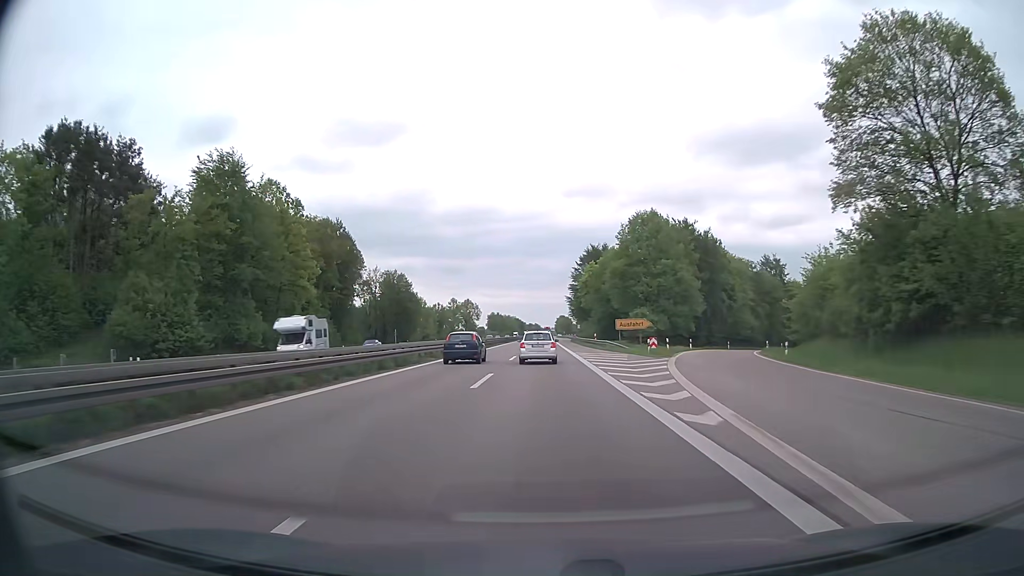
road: trunk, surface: asphalt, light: Day
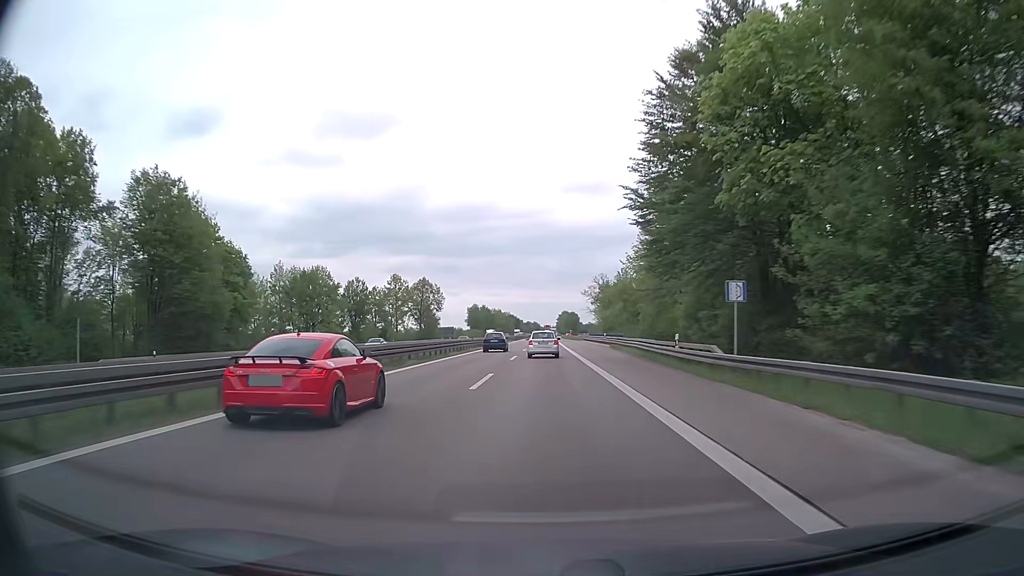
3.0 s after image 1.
(0.0, +91.0) m; 0°
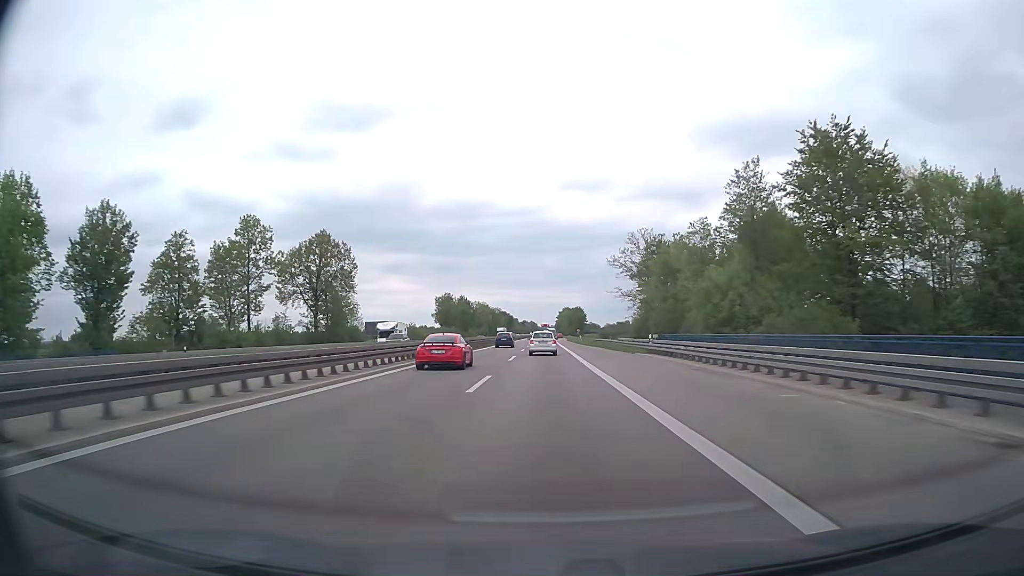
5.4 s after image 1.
(-0.1, +72.9) m; 0°
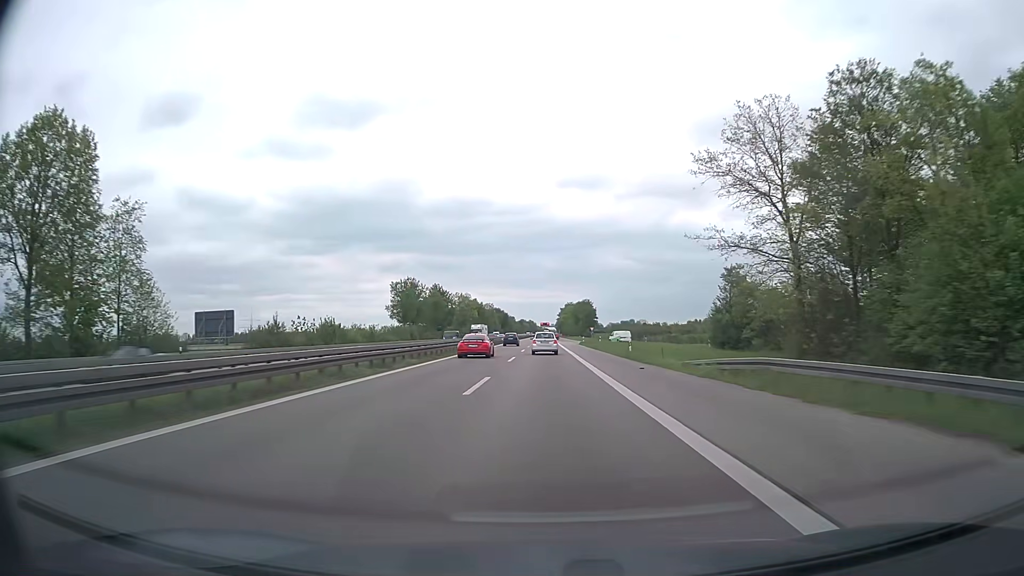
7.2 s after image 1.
(0.0, +54.7) m; 0°
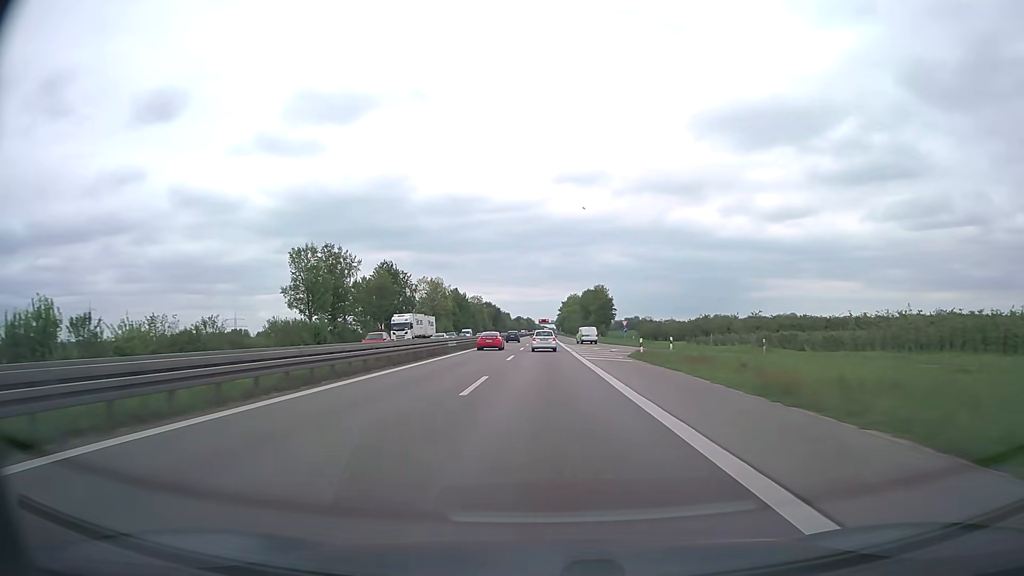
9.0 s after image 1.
(+0.1, +54.7) m; 0°
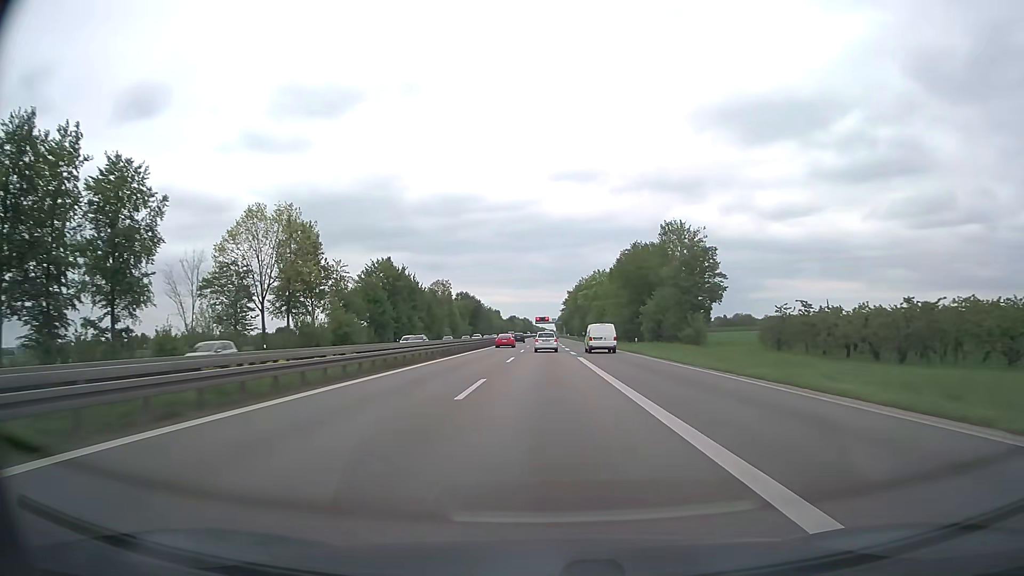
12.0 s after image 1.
(-0.1, +91.1) m; 0°
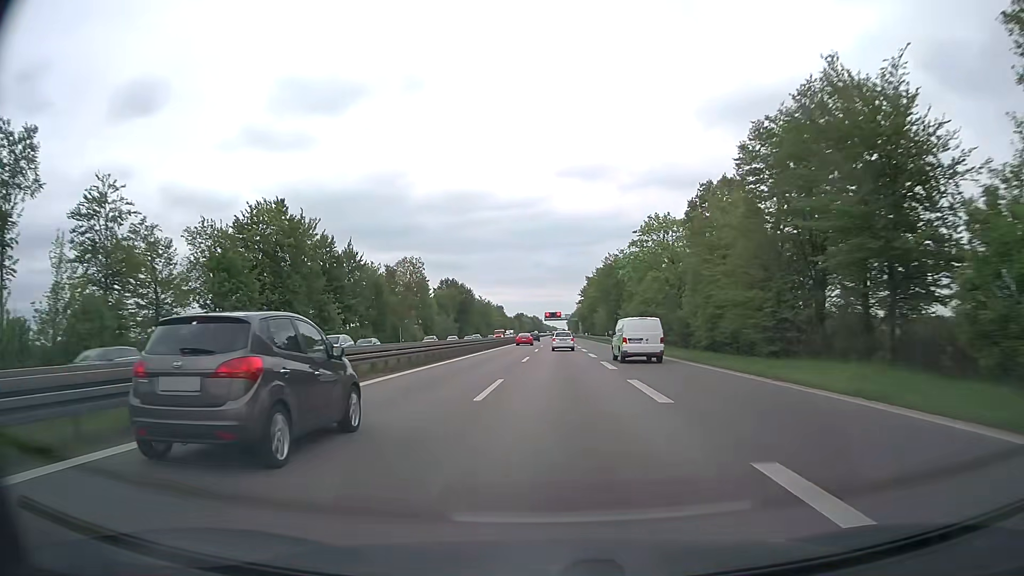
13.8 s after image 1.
(-0.1, +54.6) m; -1°
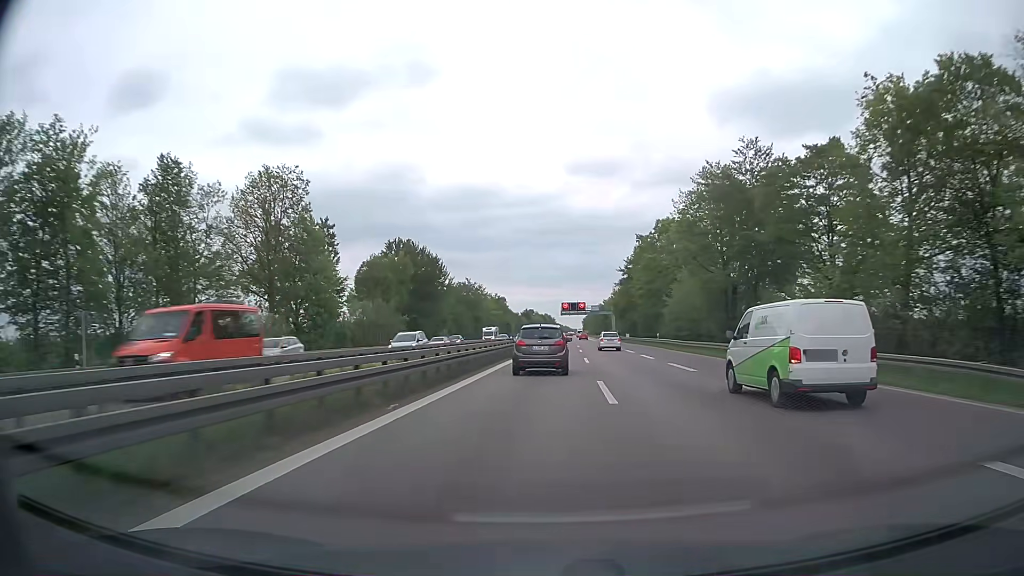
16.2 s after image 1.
(-1.1, +72.8) m; -1°
(0, +10) (0, +20) (0, +30) (0, +40) (+1, +50) (+1, +60) (+1, +70) (+2, +80) (+2, +90) (+2, +100) m
